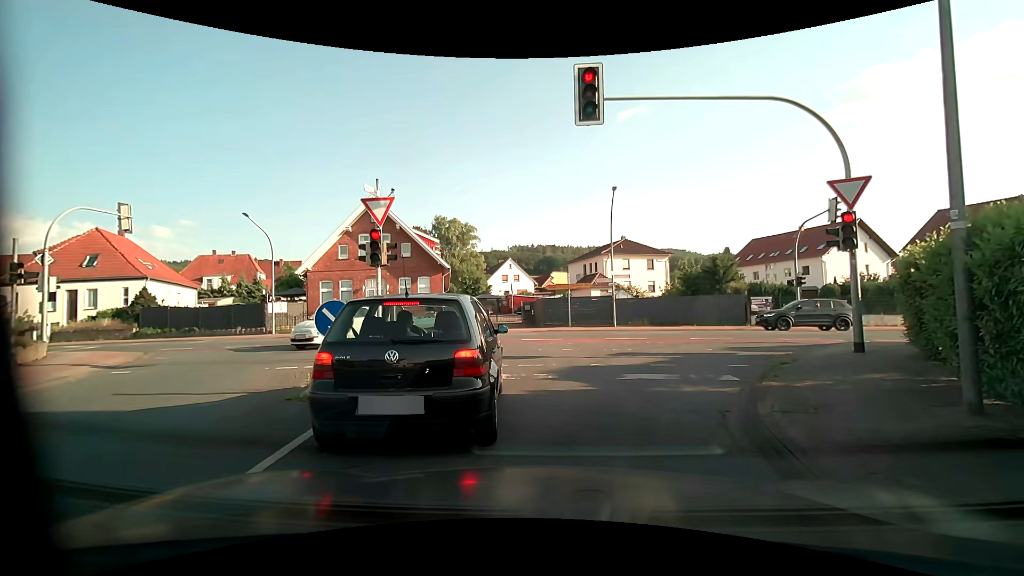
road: secondary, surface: asphalt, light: Day
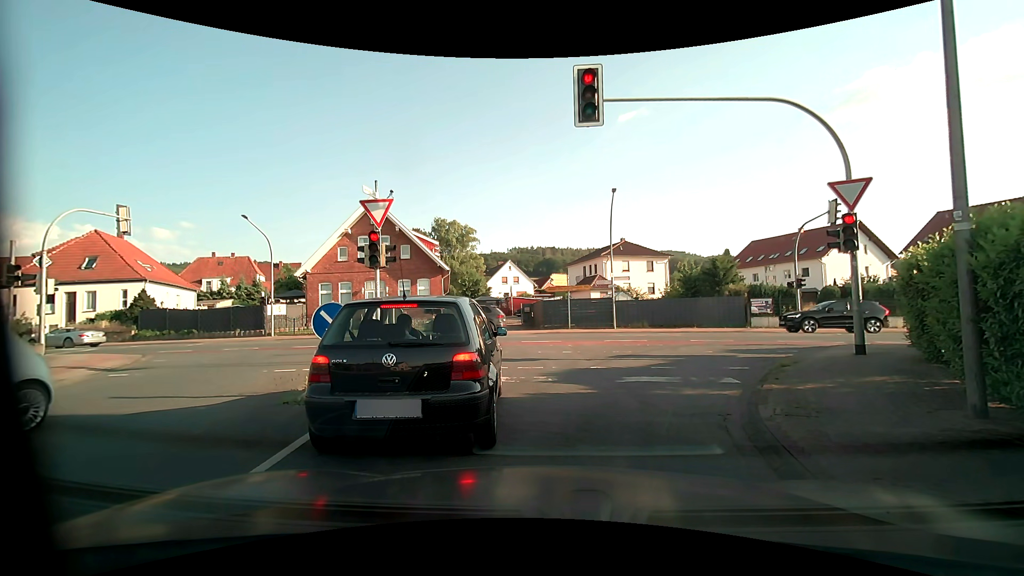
(0.0, +0.2) m; 0°
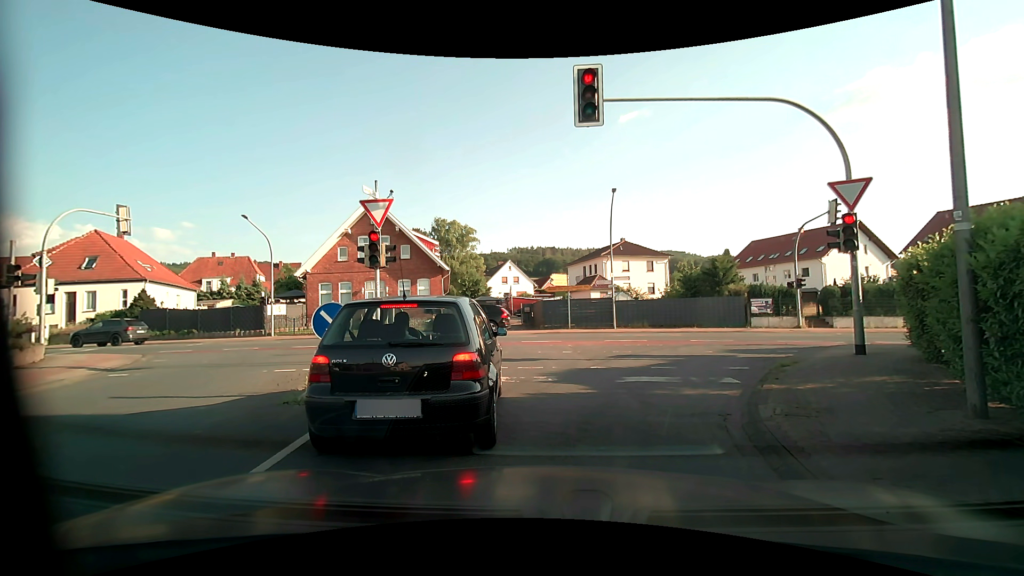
(0.0, 0.0) m; 0°
(+1, +10) (+6, +19) (+15, +22) (+25, +22) (+35, +21) (+45, +21) (+55, +21) (+65, +21) (+75, +21) (+85, +21) m
